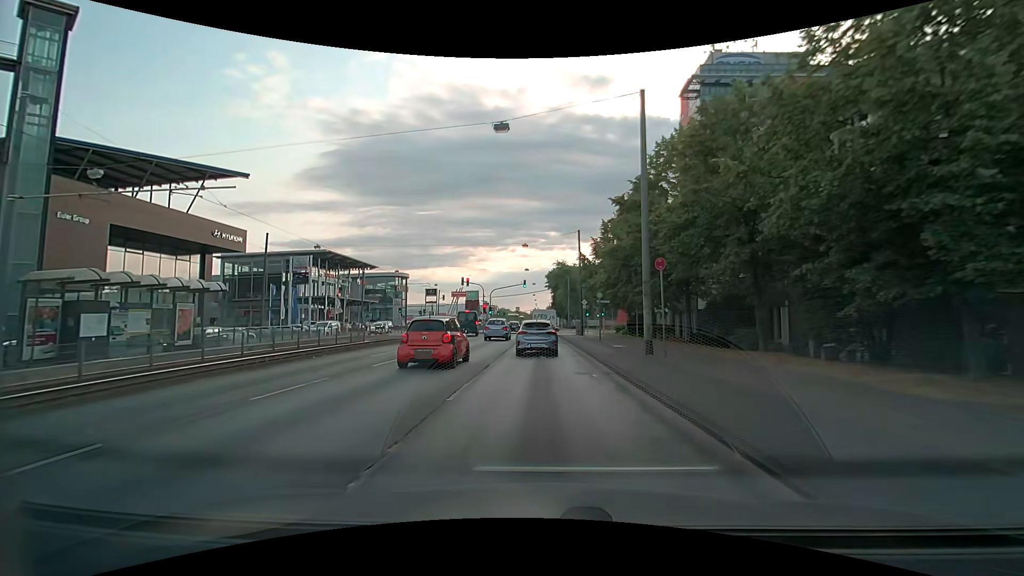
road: primary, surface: asphalt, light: Day
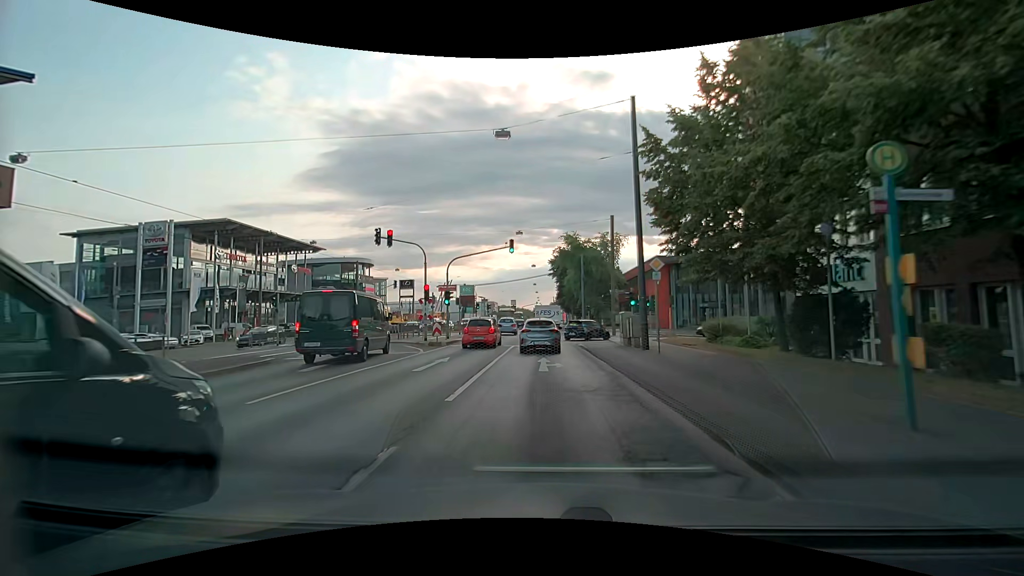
(-0.2, +30.4) m; -1°
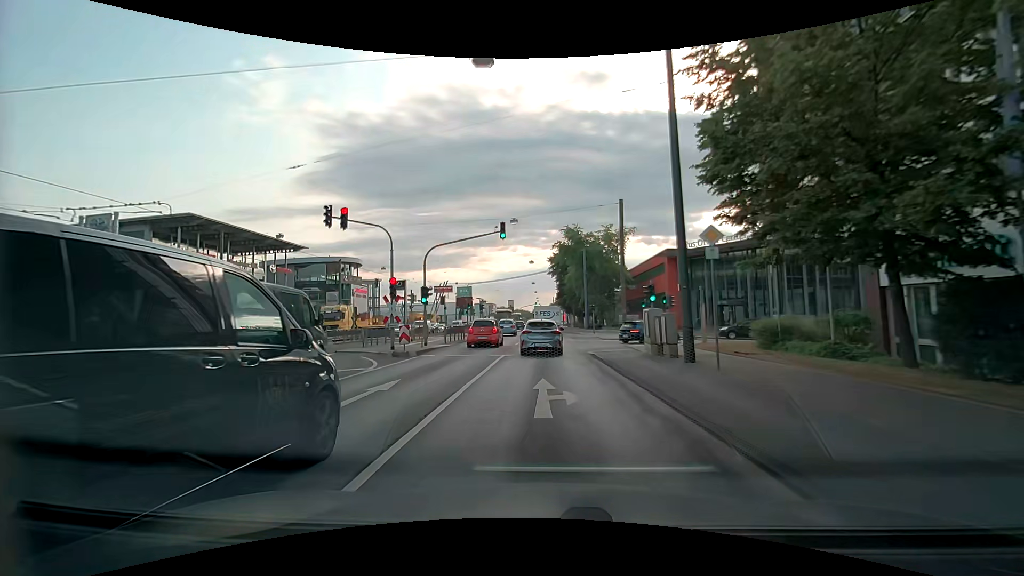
(0.0, +6.3) m; -1°
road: primary_link
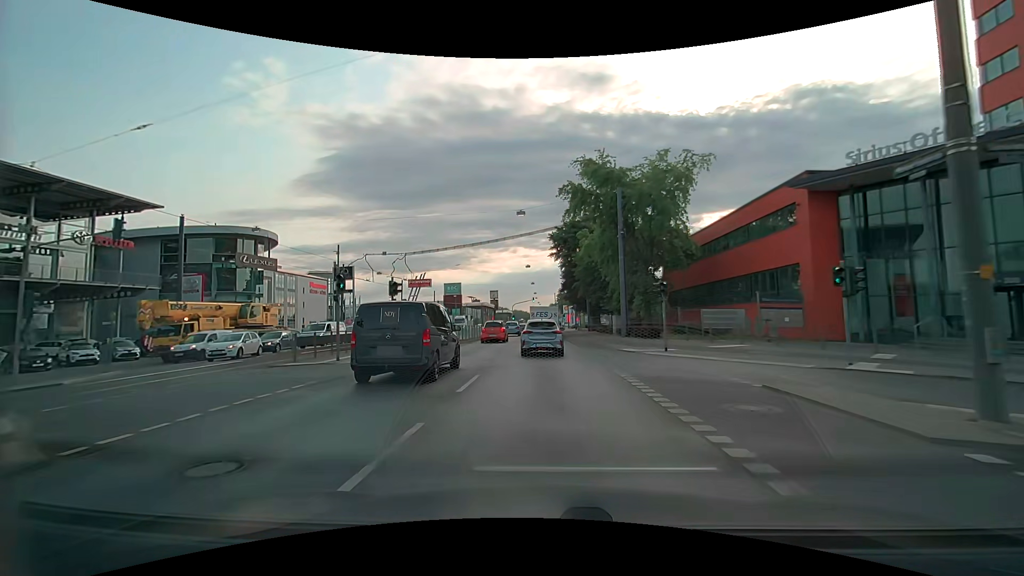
(+0.6, +31.8) m; +1°
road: primary
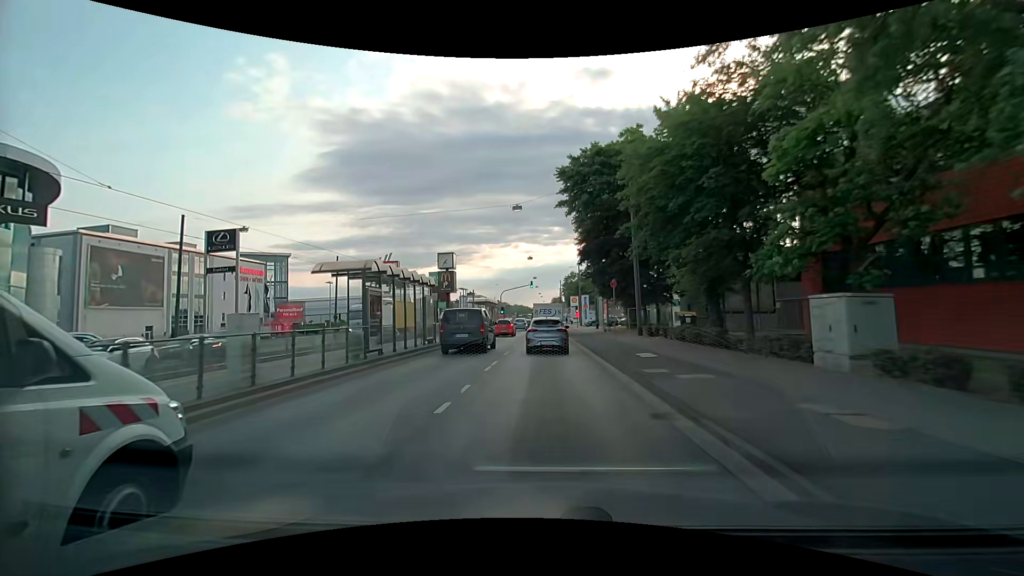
(-0.1, +32.5) m; 0°
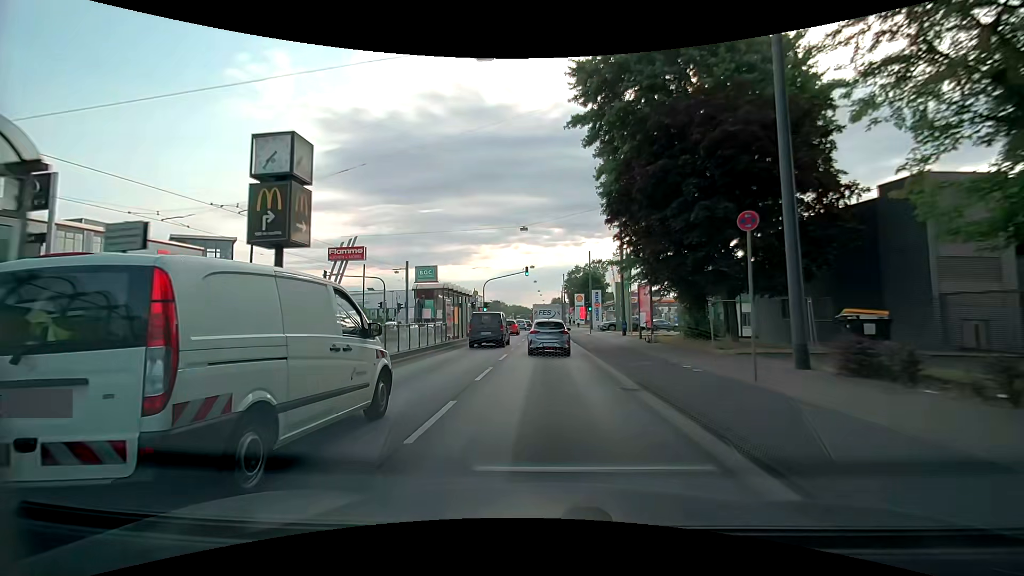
(0.0, +20.0) m; 0°
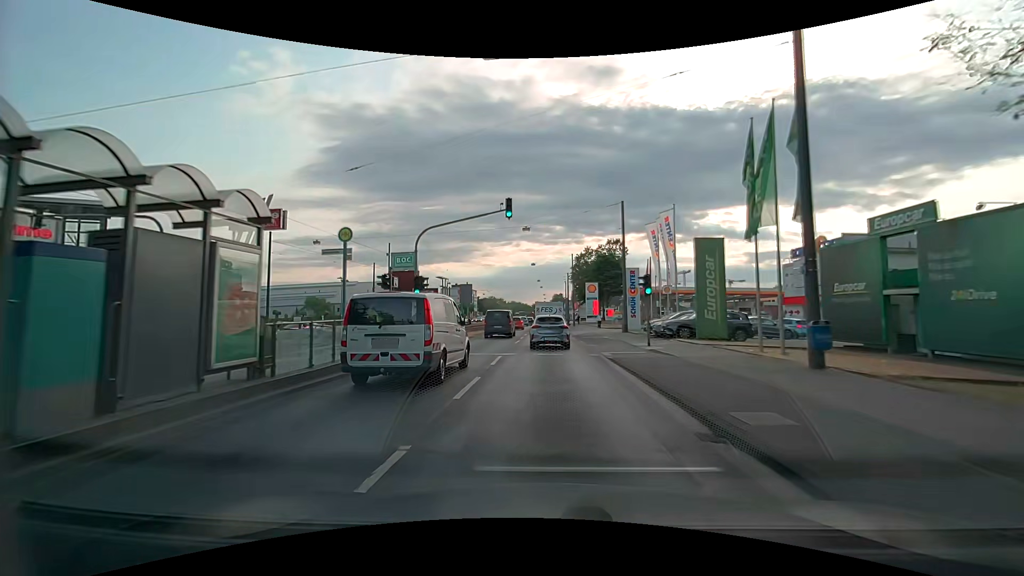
(0.0, +27.2) m; 0°
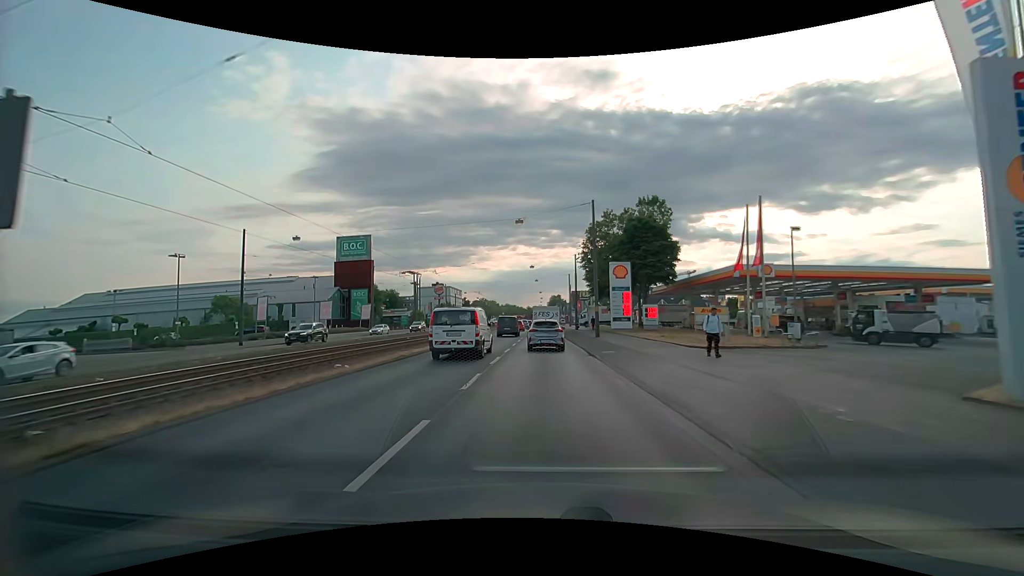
(+0.4, +34.8) m; +1°
